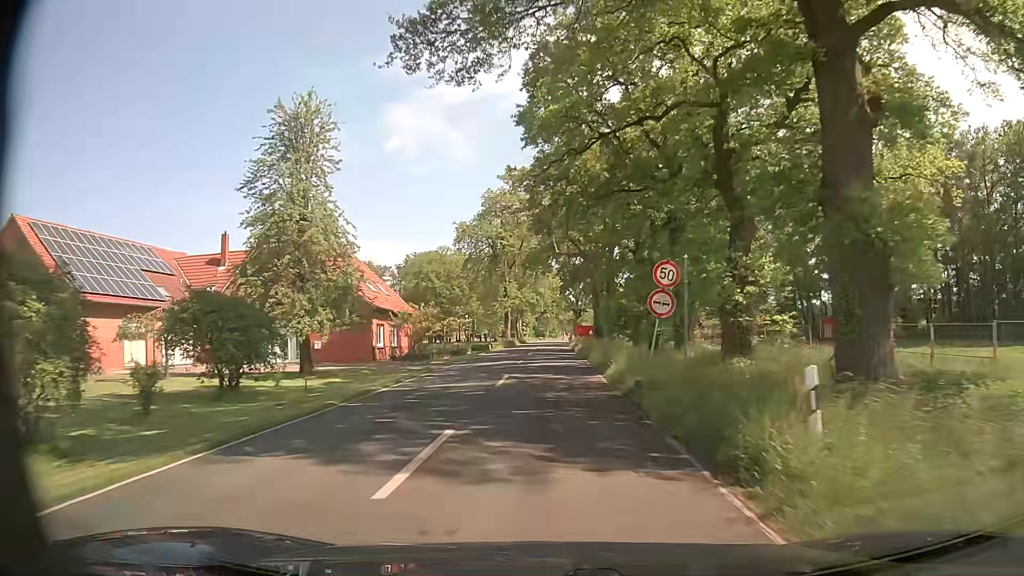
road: secondary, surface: asphalt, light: Day
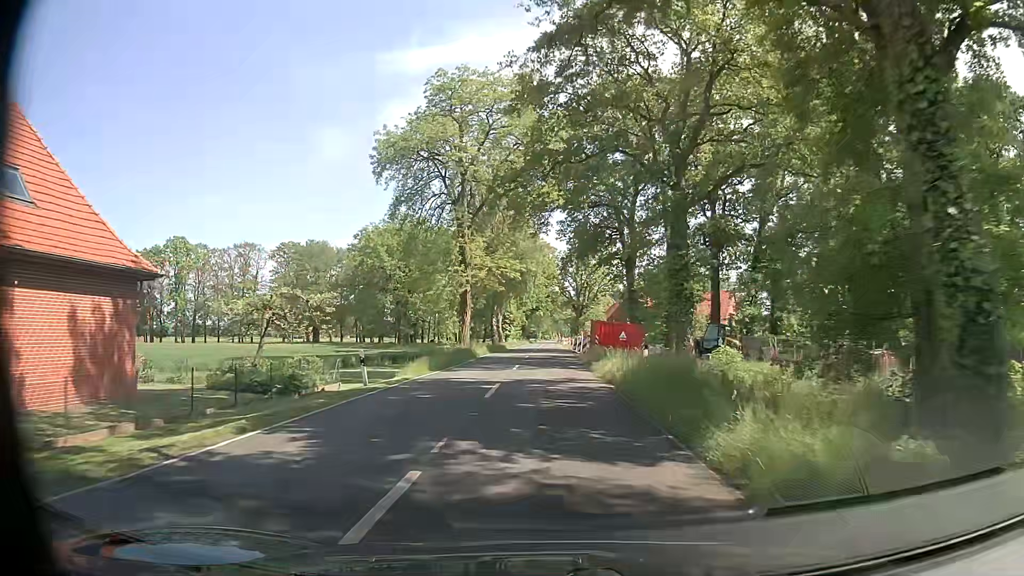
(-0.3, +38.0) m; 0°
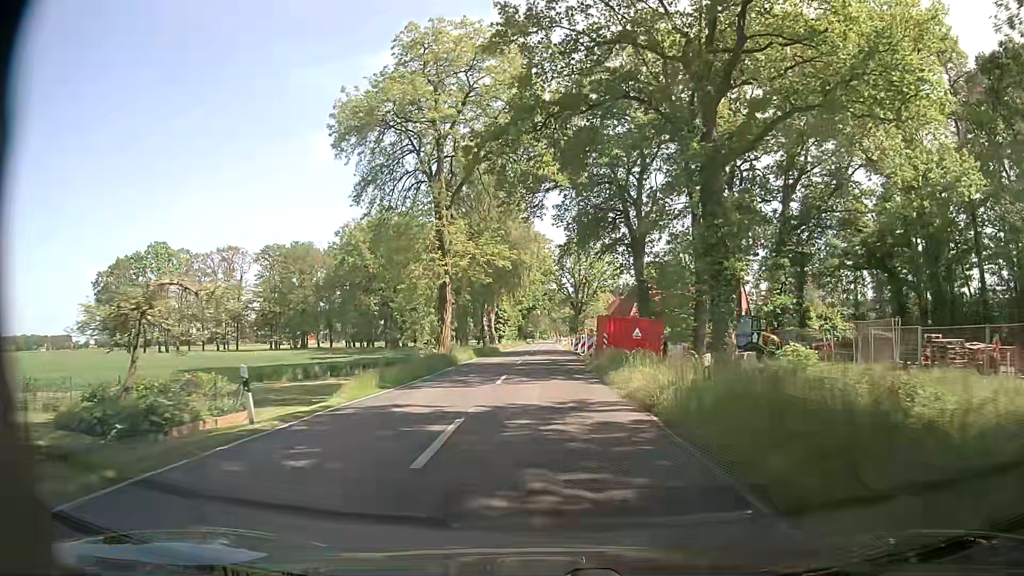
(0.0, +7.6) m; 0°
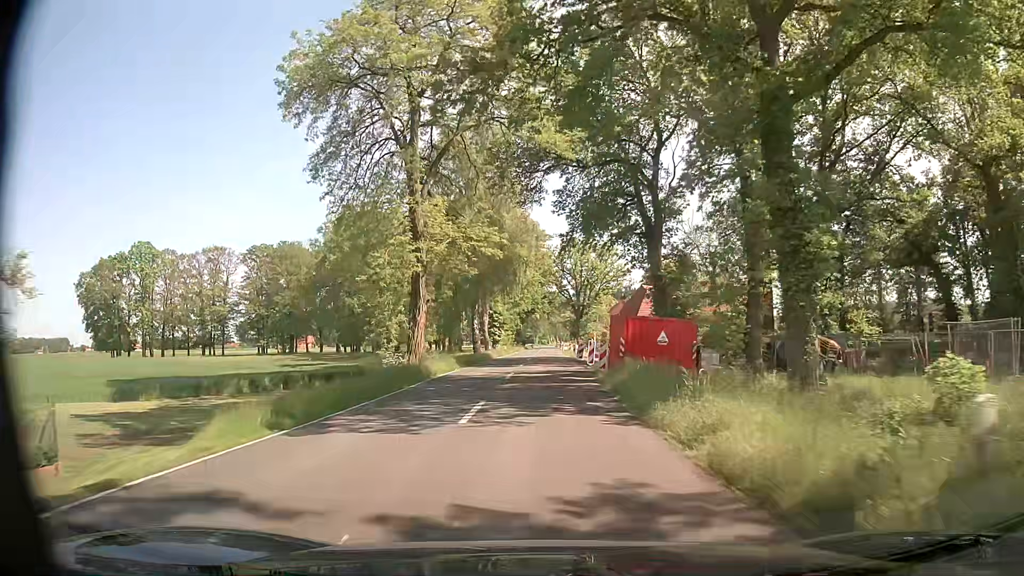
(0.0, +7.6) m; 0°
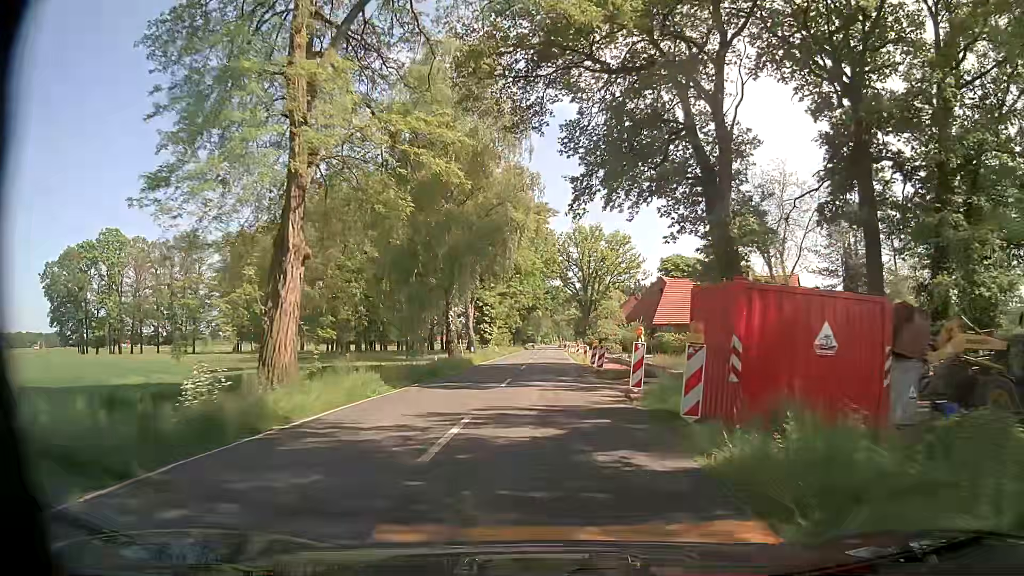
(-0.1, +15.4) m; 0°
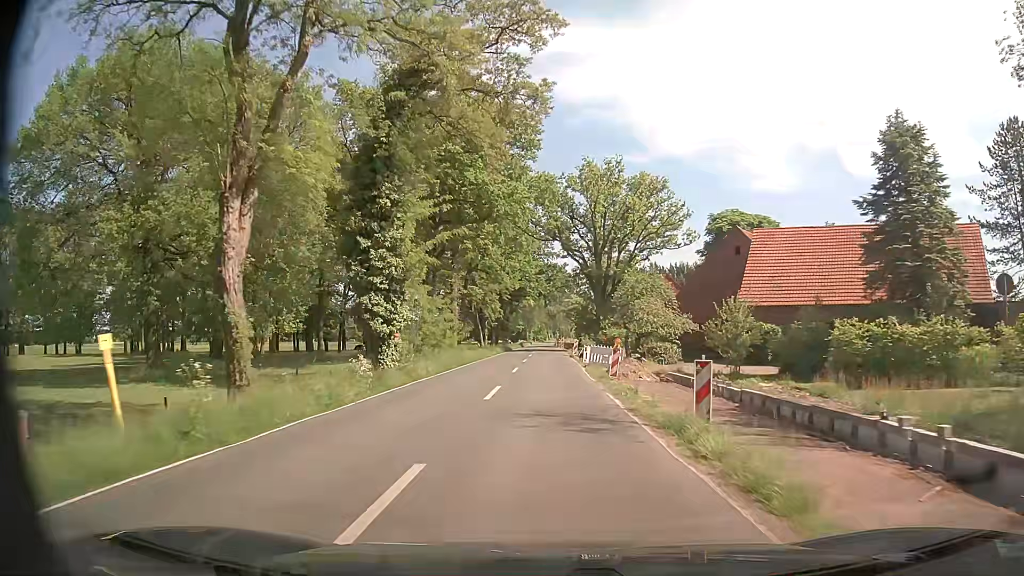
(-0.4, +39.3) m; 0°
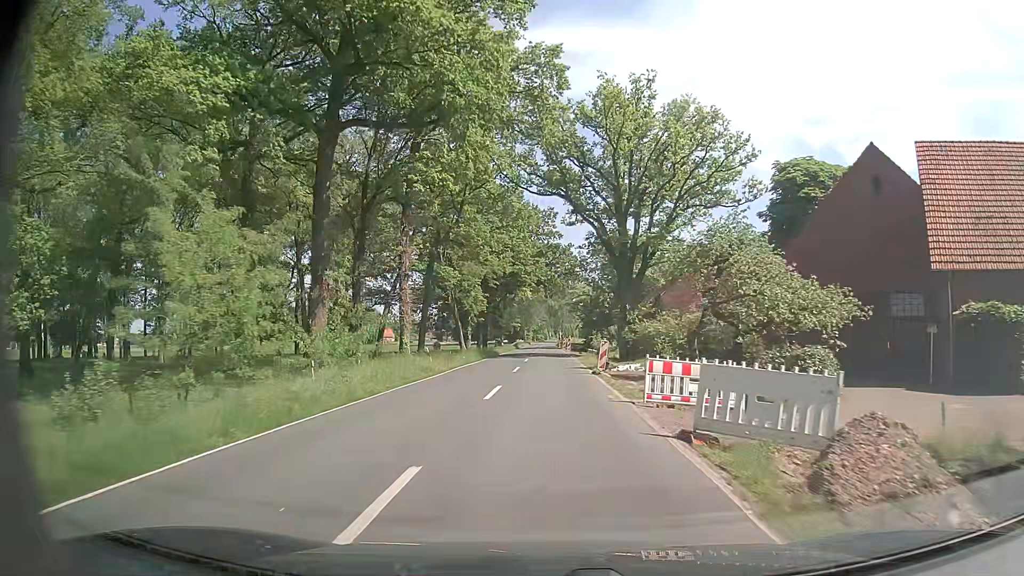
(0.0, +23.6) m; 0°
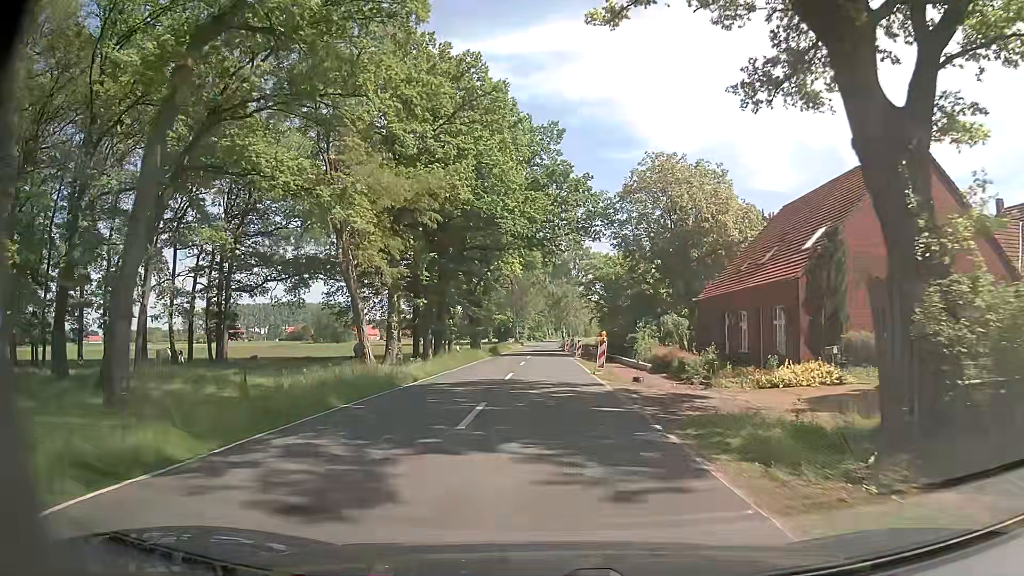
(0.0, +40.0) m; 0°
(0, +10) (0, +20) (0, +30) (0, +40) (0, +50) (0, +60) (0, +70) (0, +80) (0, +90) (0, +100) m
